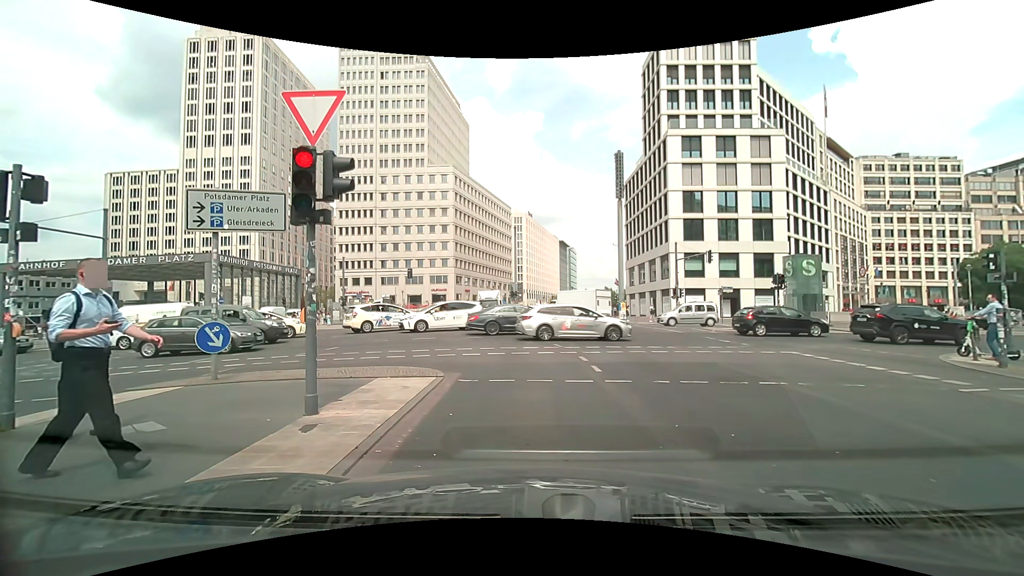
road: secondary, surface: asphalt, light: Day
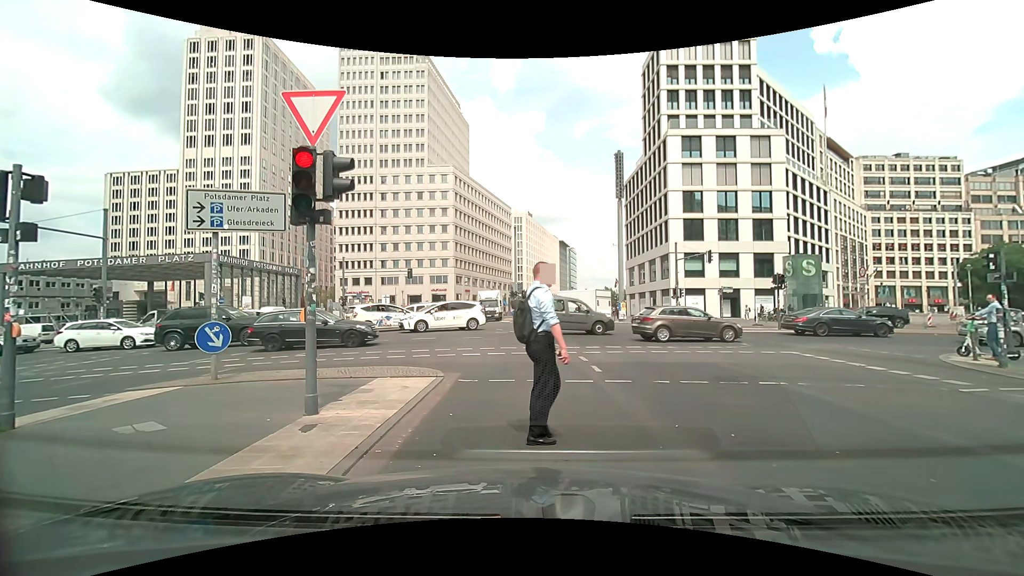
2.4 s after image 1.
(0.0, 0.0) m; 0°
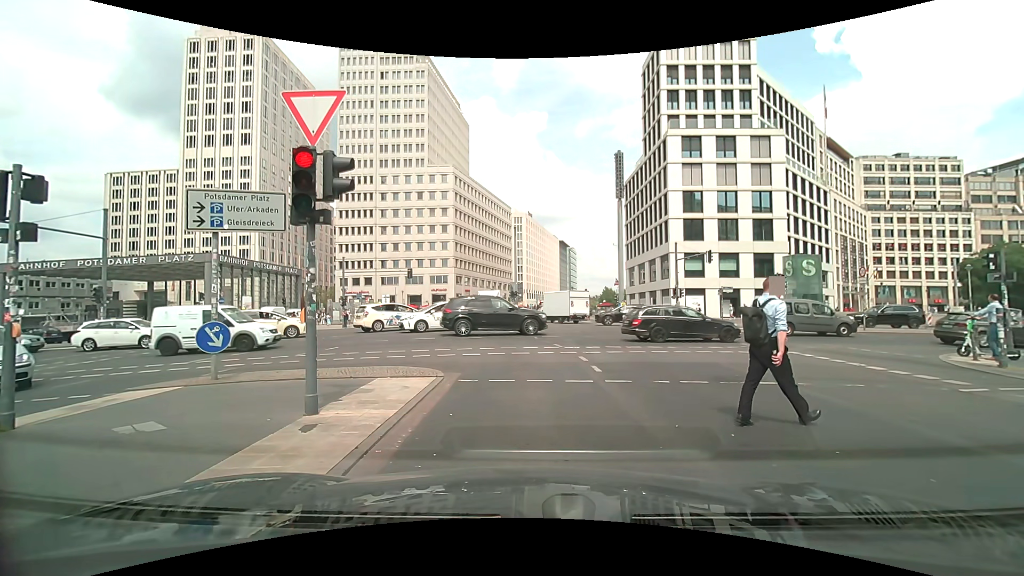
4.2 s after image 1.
(0.0, 0.0) m; 0°
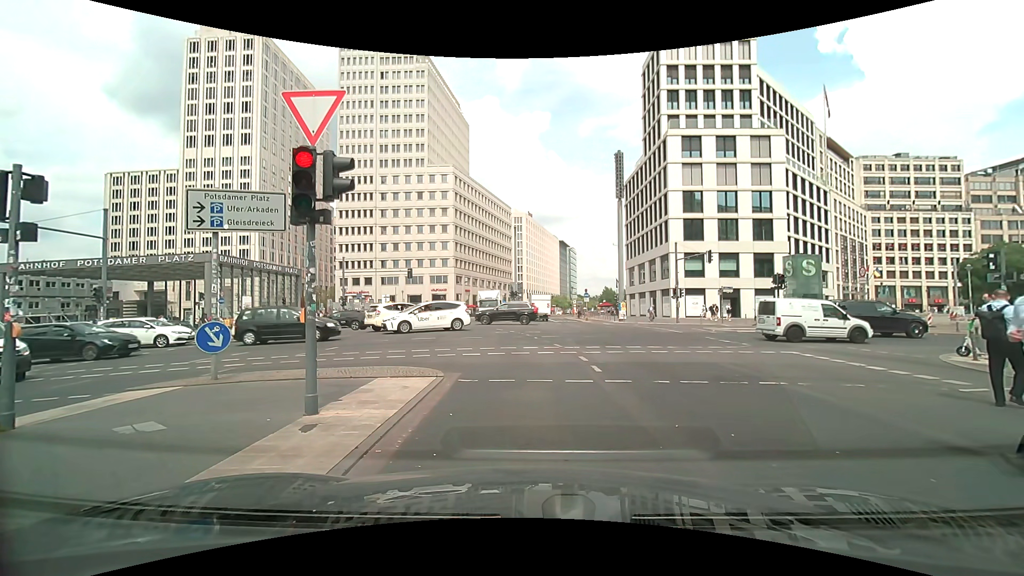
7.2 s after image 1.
(0.0, 0.0) m; 0°
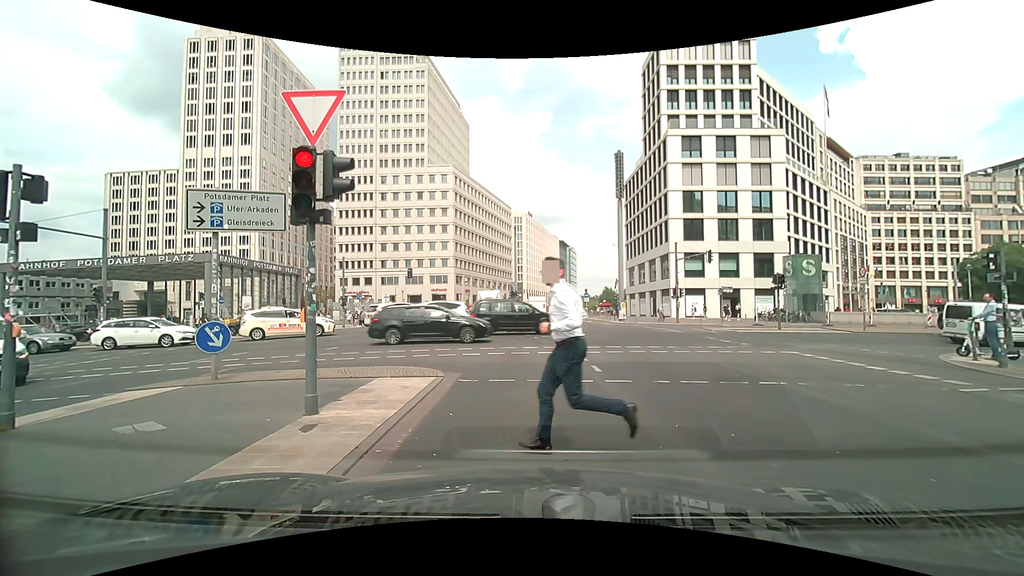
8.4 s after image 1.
(0.0, 0.0) m; 0°
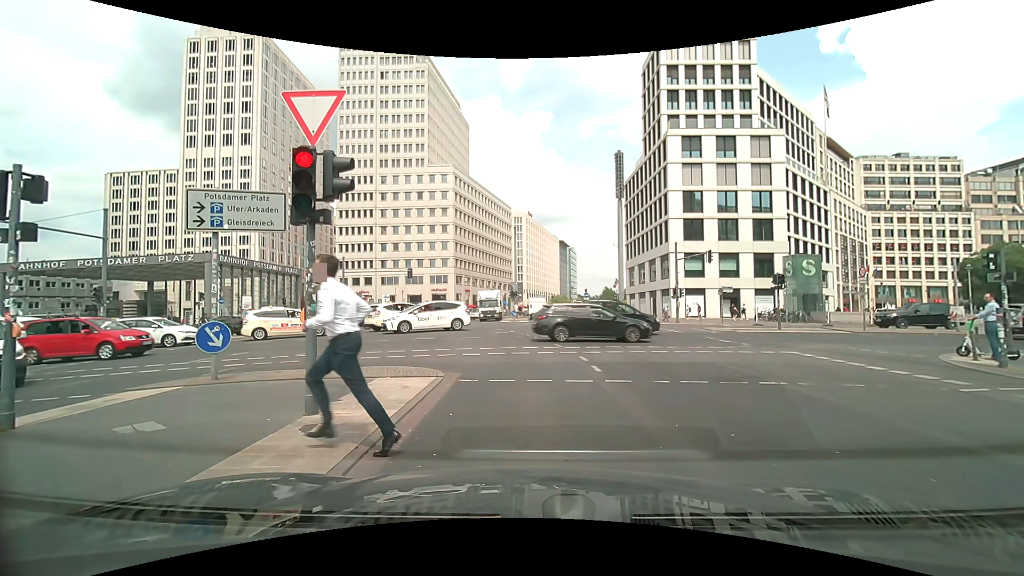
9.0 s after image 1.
(0.0, 0.0) m; 0°
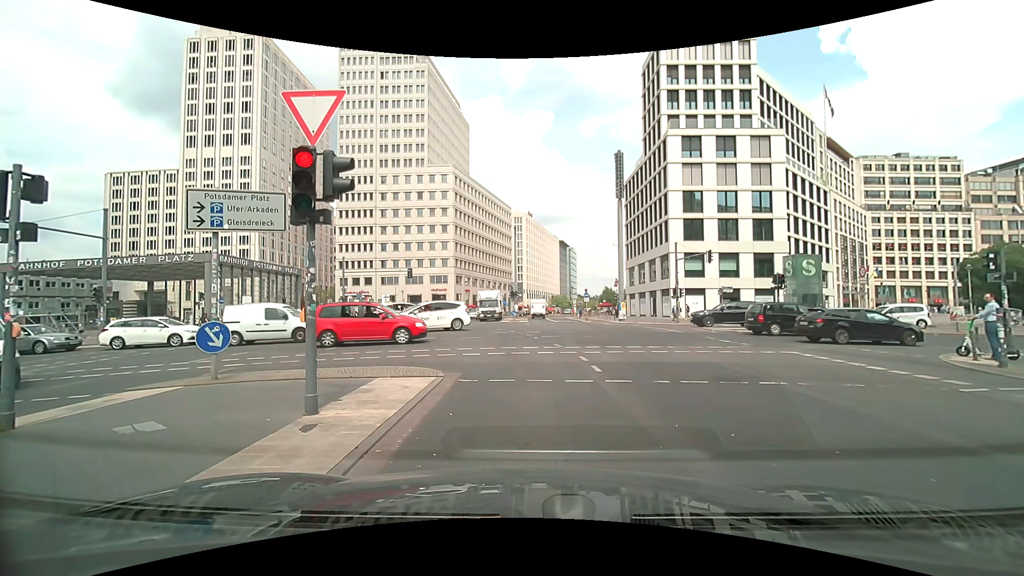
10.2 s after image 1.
(0.0, 0.0) m; 0°
